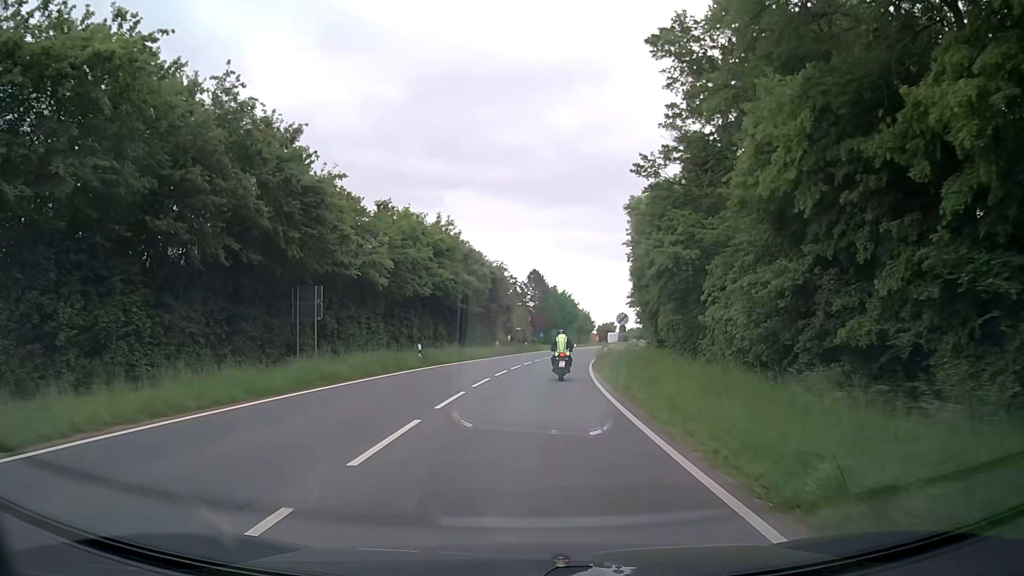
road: secondary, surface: asphalt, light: Day
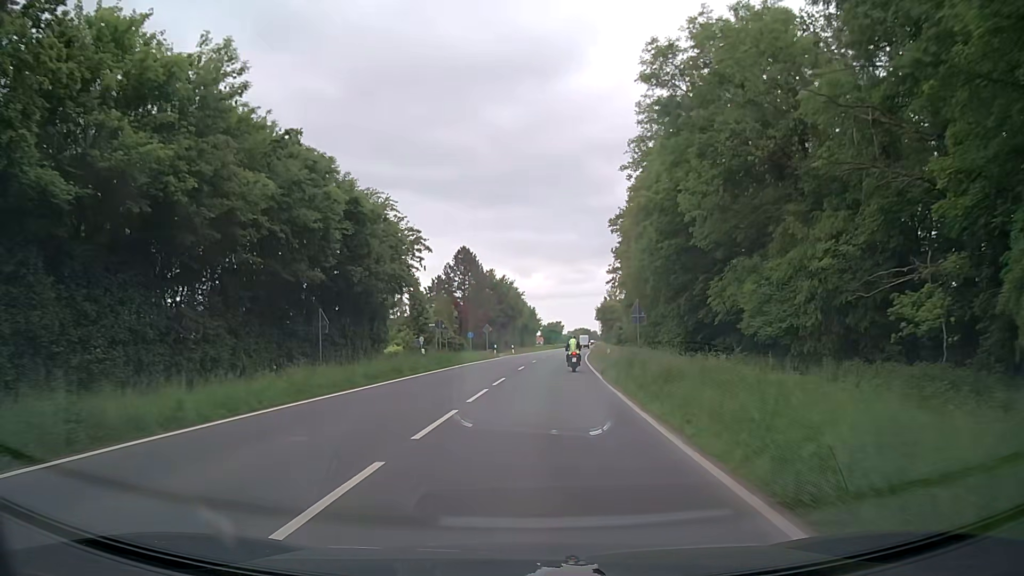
(+1.7, +39.4) m; +5°
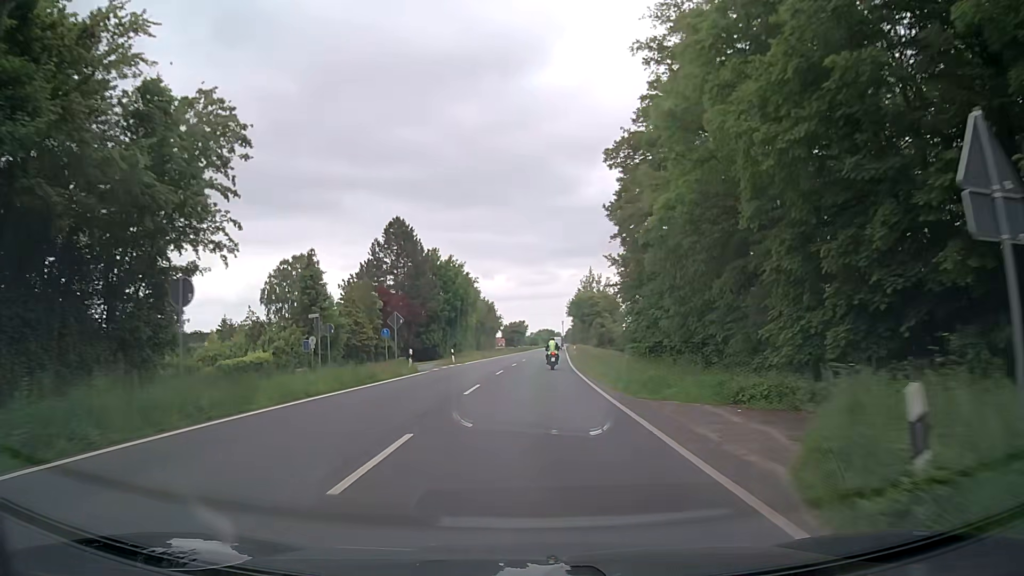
(+1.0, +27.6) m; +3°
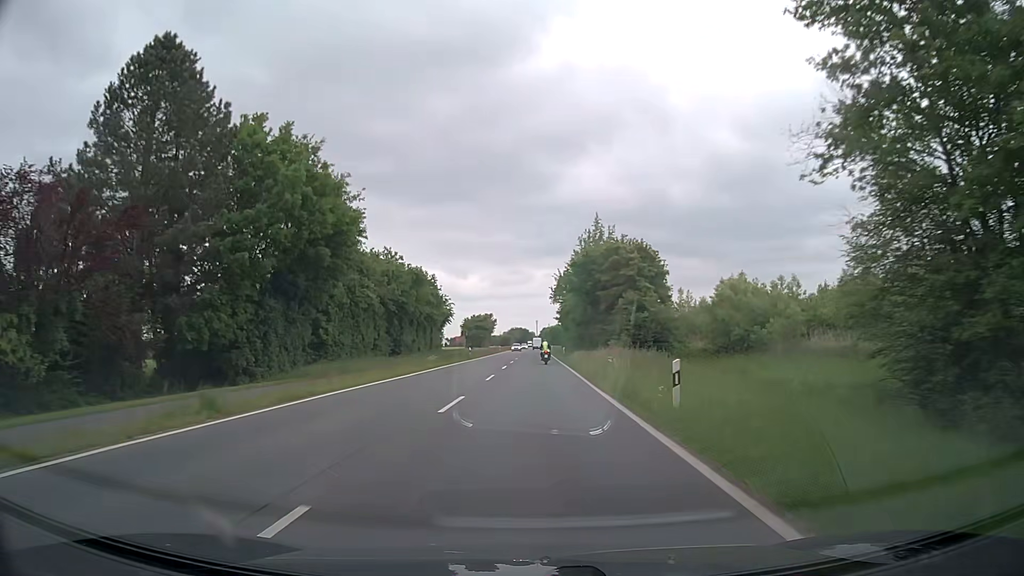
(+1.2, +52.7) m; +2°
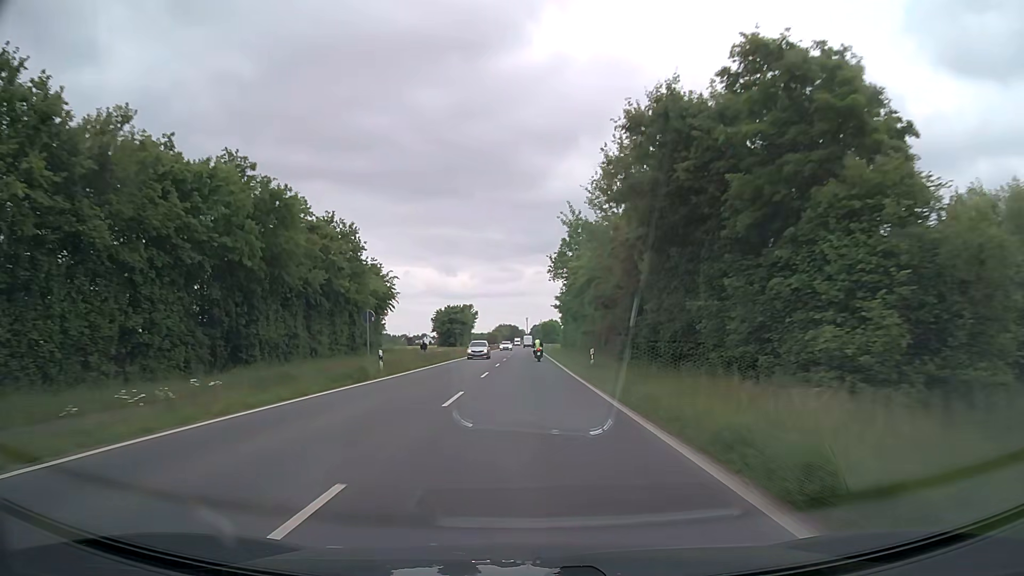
(+0.4, +35.3) m; +1°
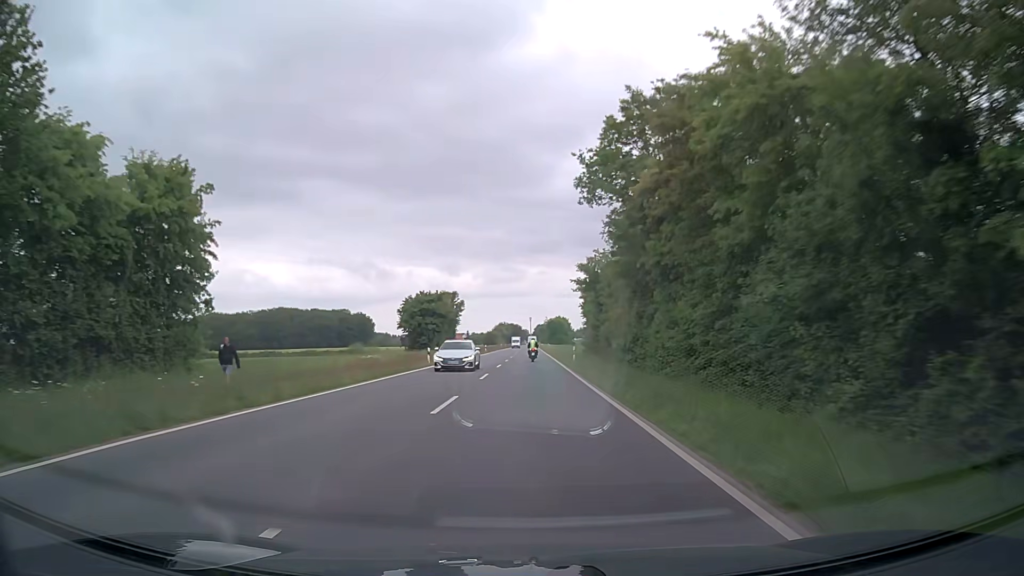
(-0.1, +37.7) m; -1°
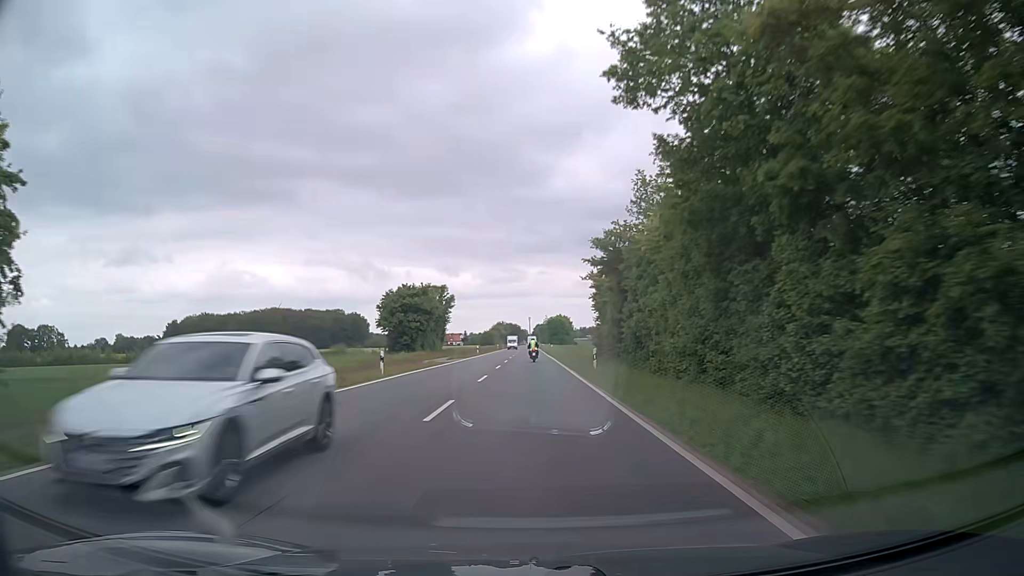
(+0.1, +13.1) m; 0°
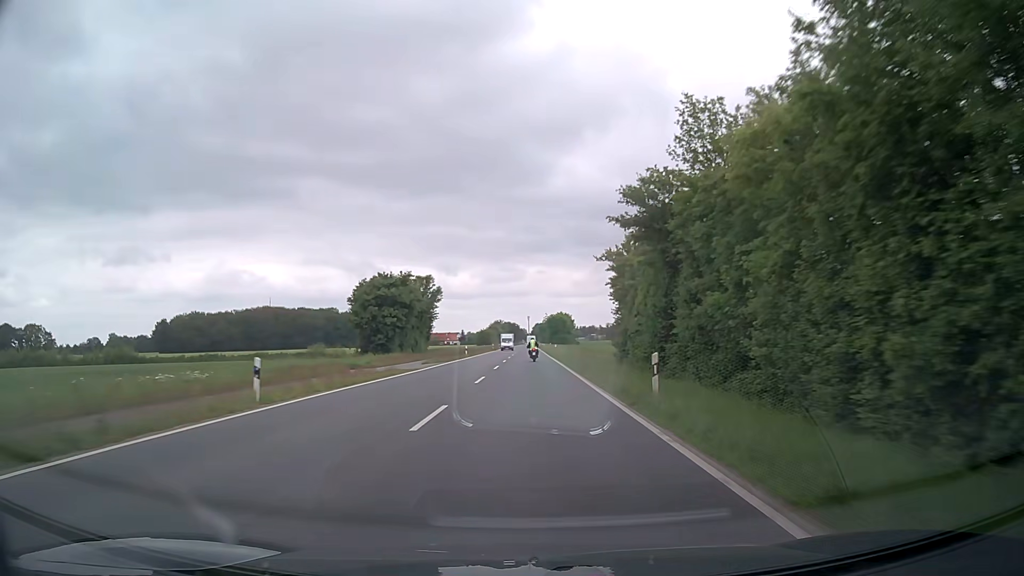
(0.0, +13.3) m; 0°
(0, +10) (0, +20) (0, +30) (0, +40) (0, +50) (0, +60) (0, +70) (0, +80) (0, +90) (0, +100) m
